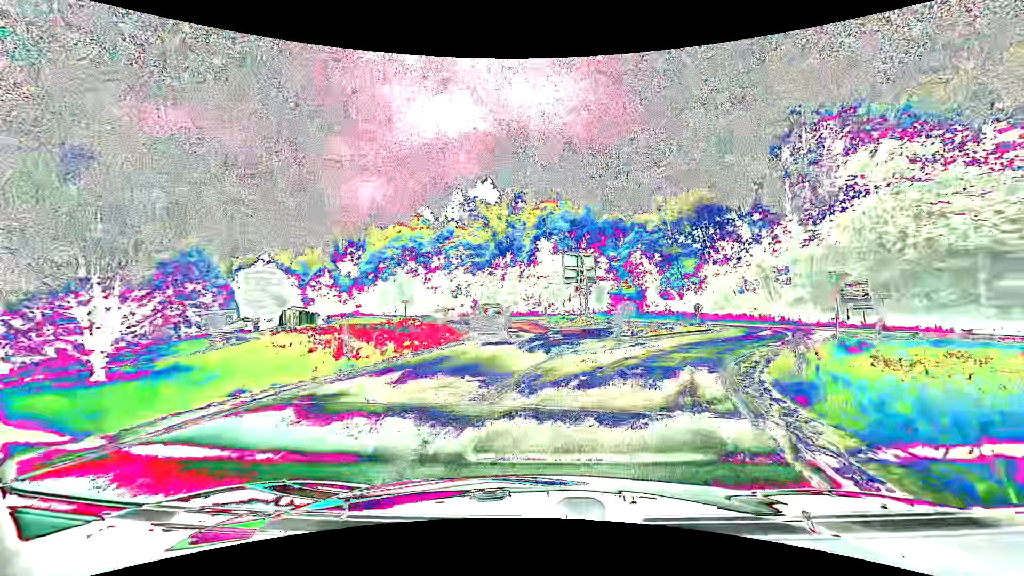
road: tertiary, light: Day
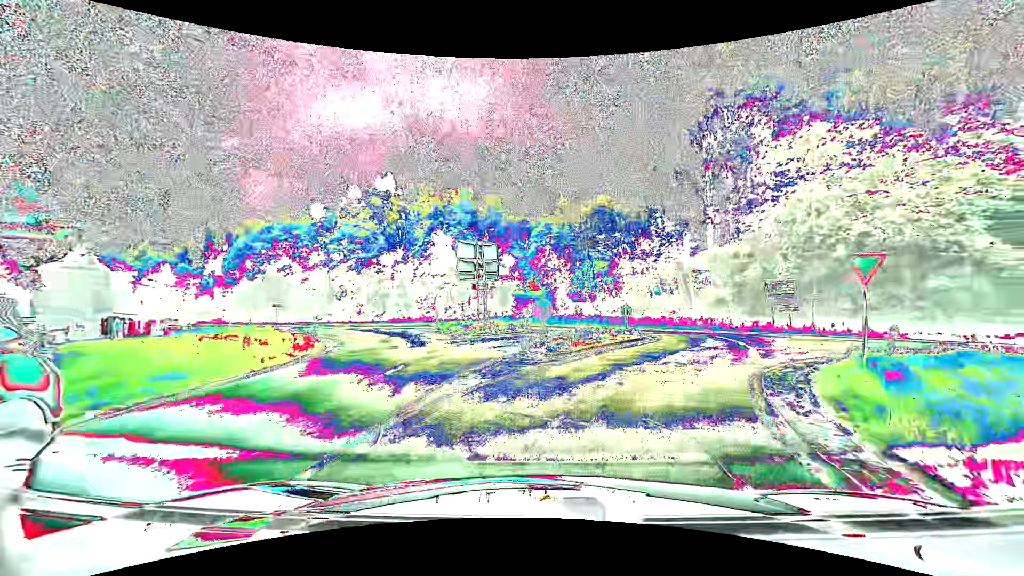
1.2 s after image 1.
(+0.7, +7.9) m; +10°
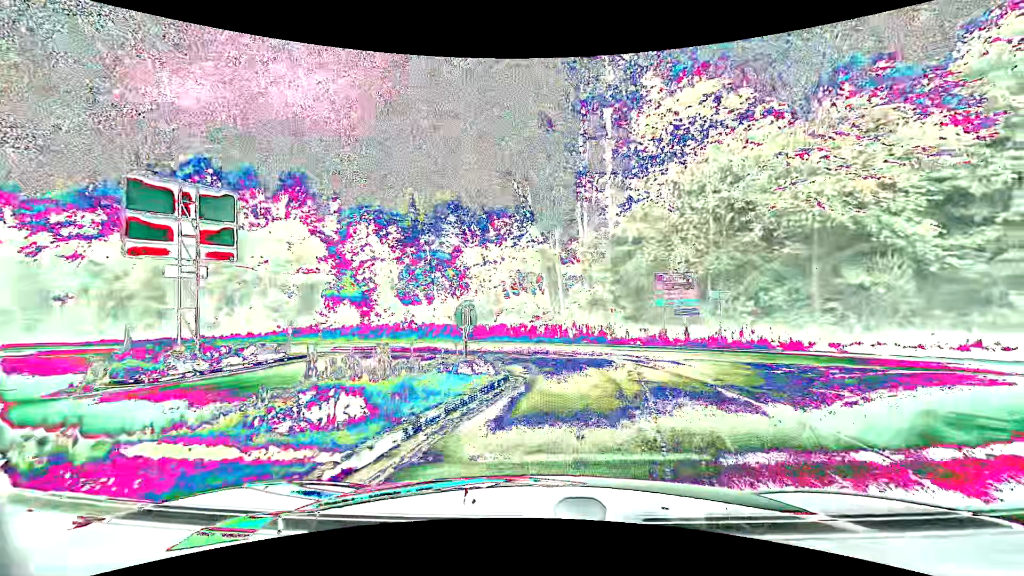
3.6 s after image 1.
(+1.8, +12.2) m; +17°
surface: asphalt
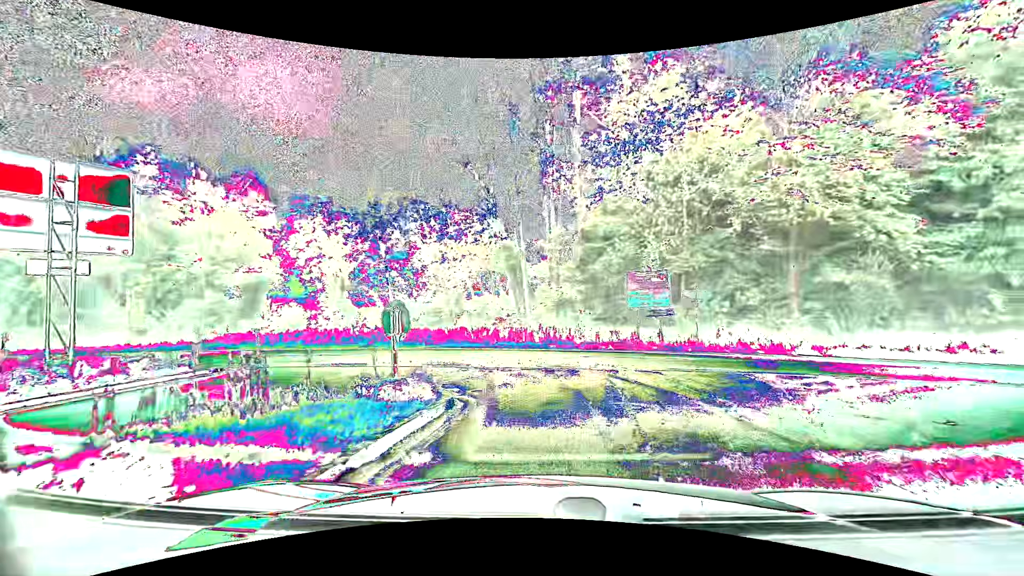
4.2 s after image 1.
(+0.1, +2.2) m; +4°
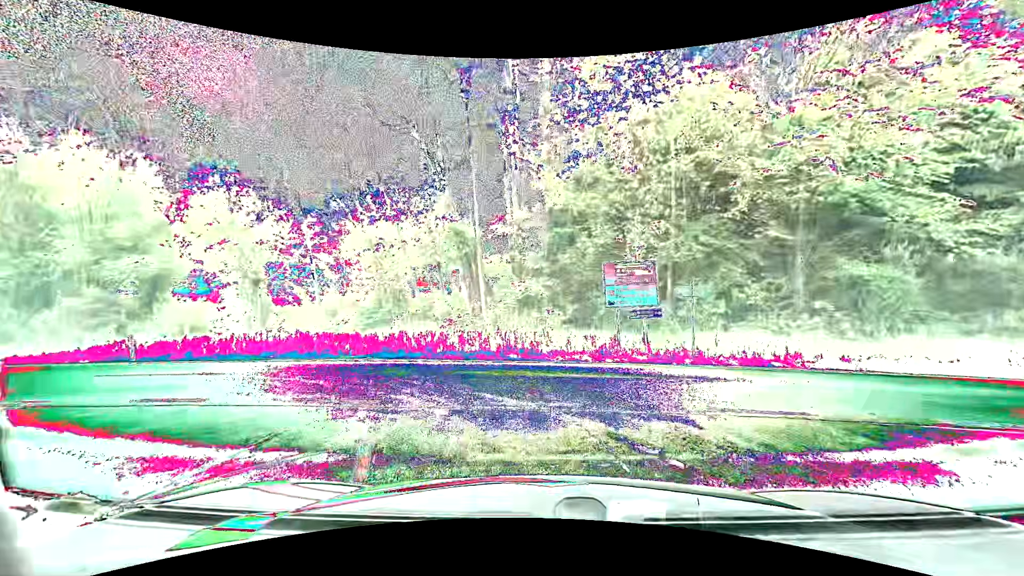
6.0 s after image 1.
(+0.2, +4.7) m; +4°
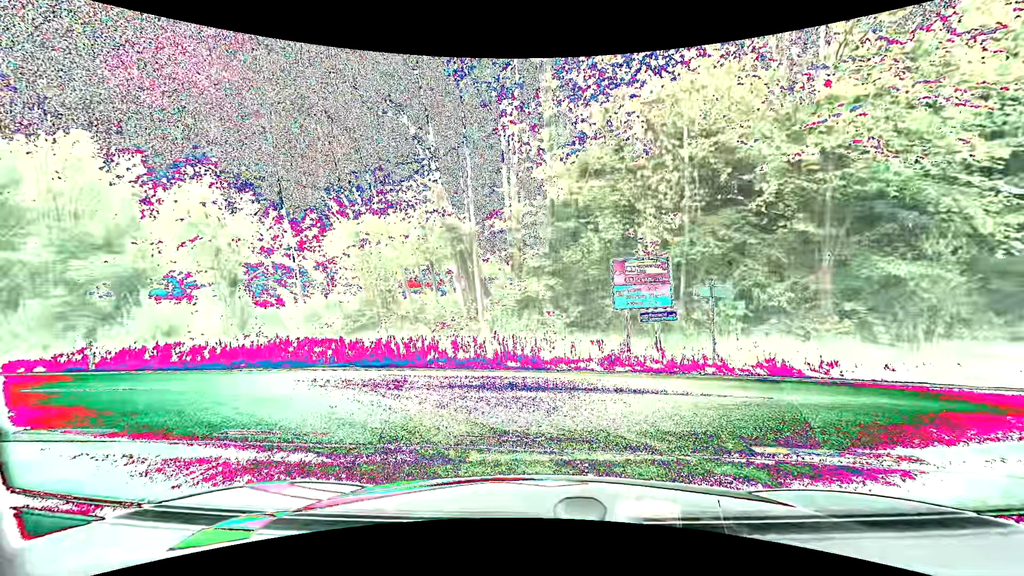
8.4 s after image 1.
(0.0, +1.7) m; +2°
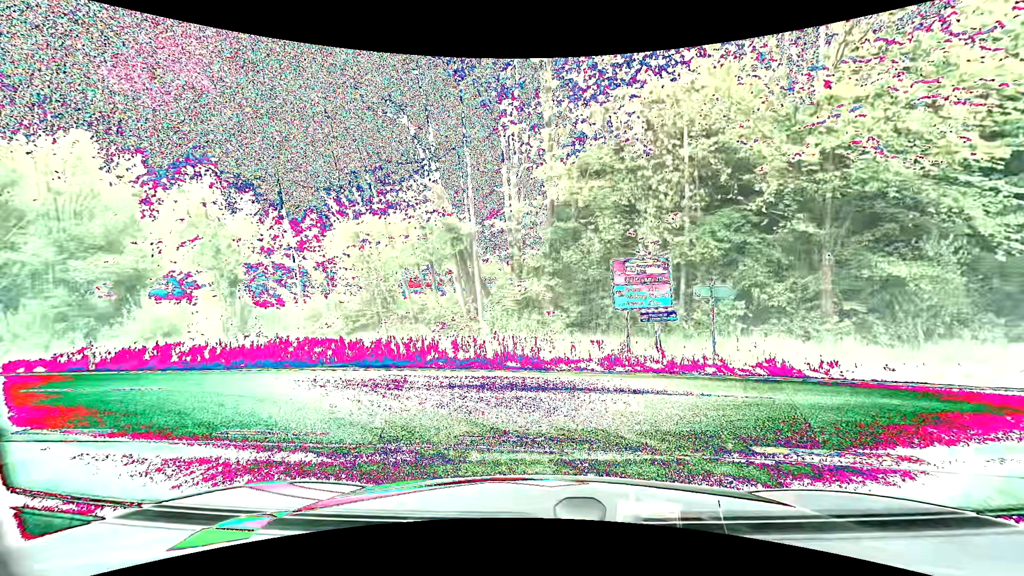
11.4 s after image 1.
(0.0, +0.1) m; 0°
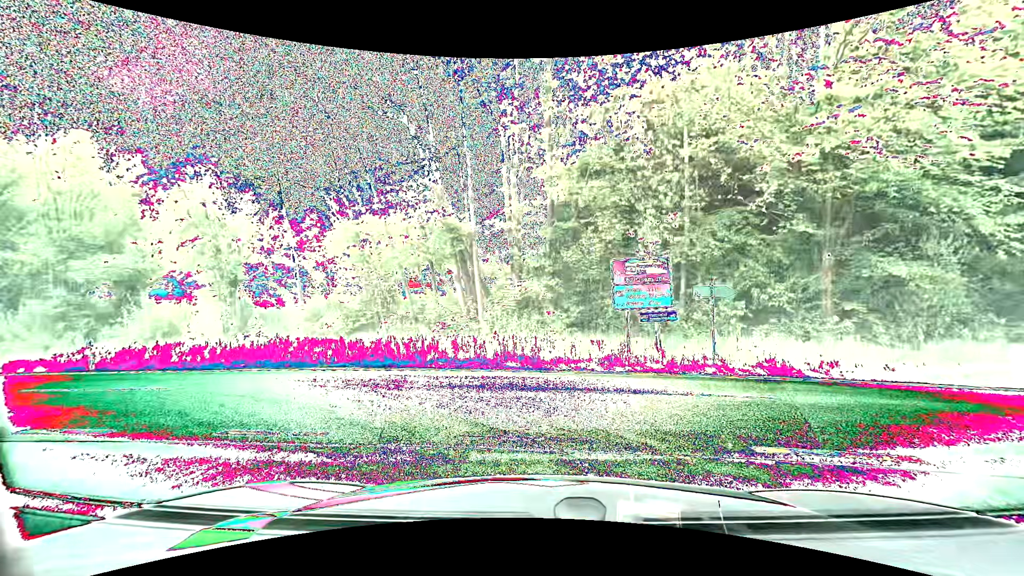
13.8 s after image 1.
(0.0, 0.0) m; 0°
(-2, +9) (-11, +14) (-21, +16) (-31, +17) (-41, +18) (-51, +18) (-61, +19) (-71, +20) (-81, +21) (-91, +22) m
